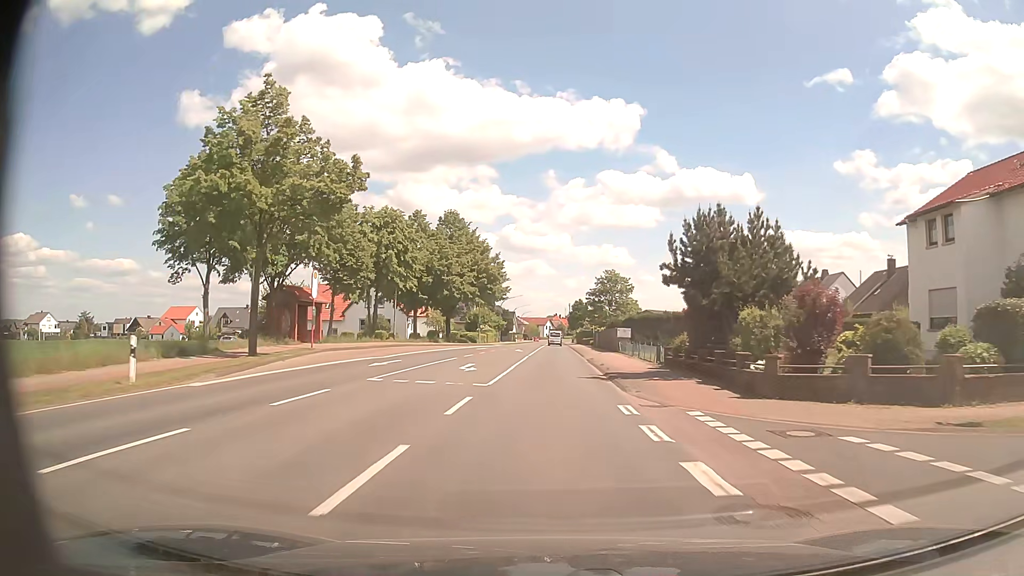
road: primary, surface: asphalt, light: Day
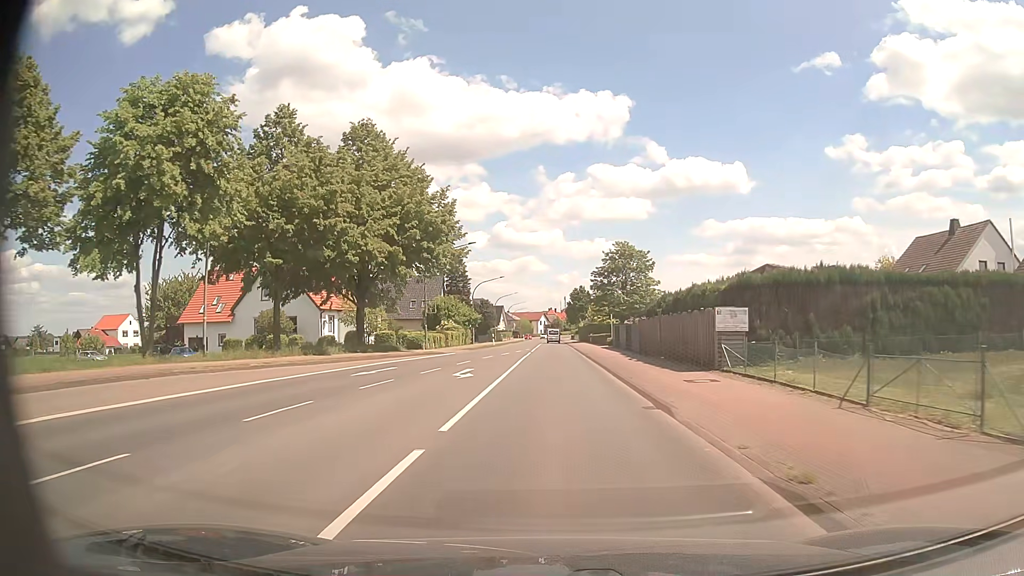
(0.0, +32.3) m; 0°
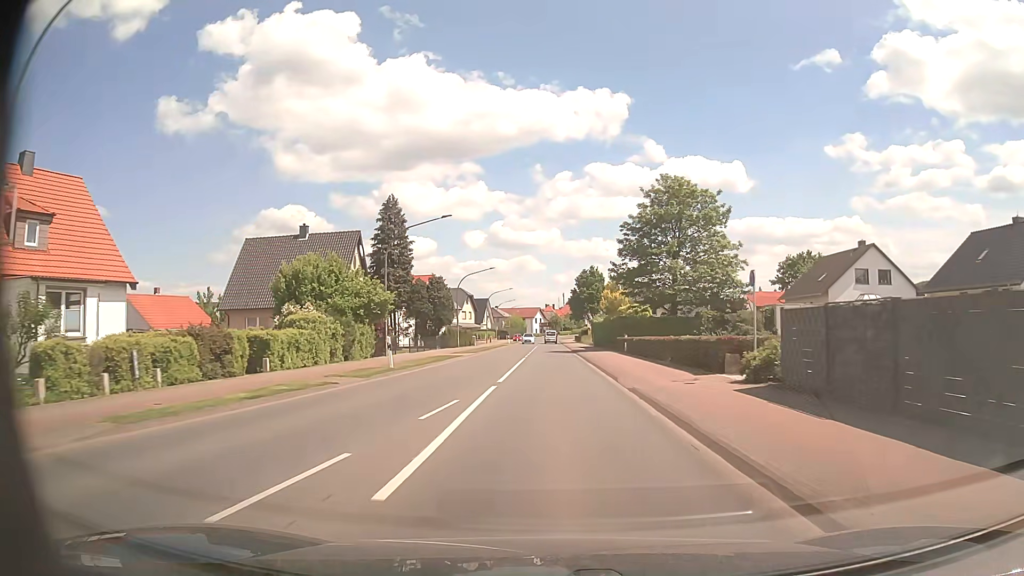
(+0.1, +41.0) m; 0°
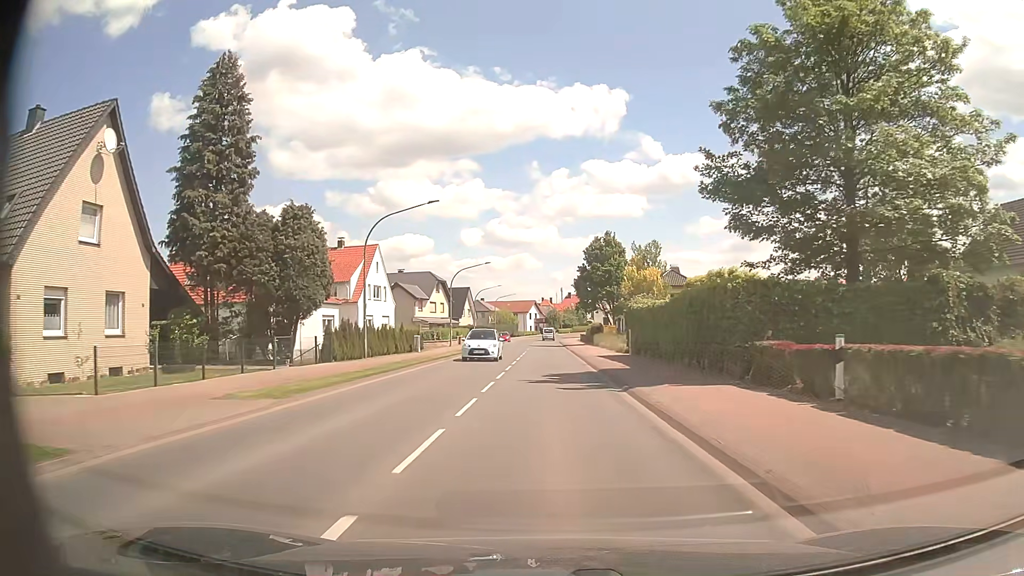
(0.0, +33.0) m; 0°
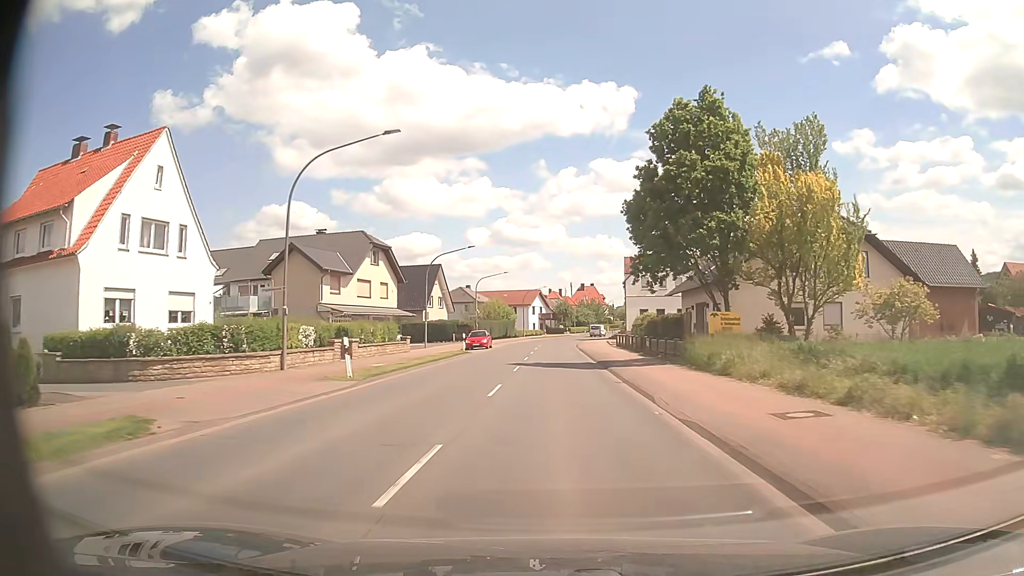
(-0.3, +42.0) m; -1°
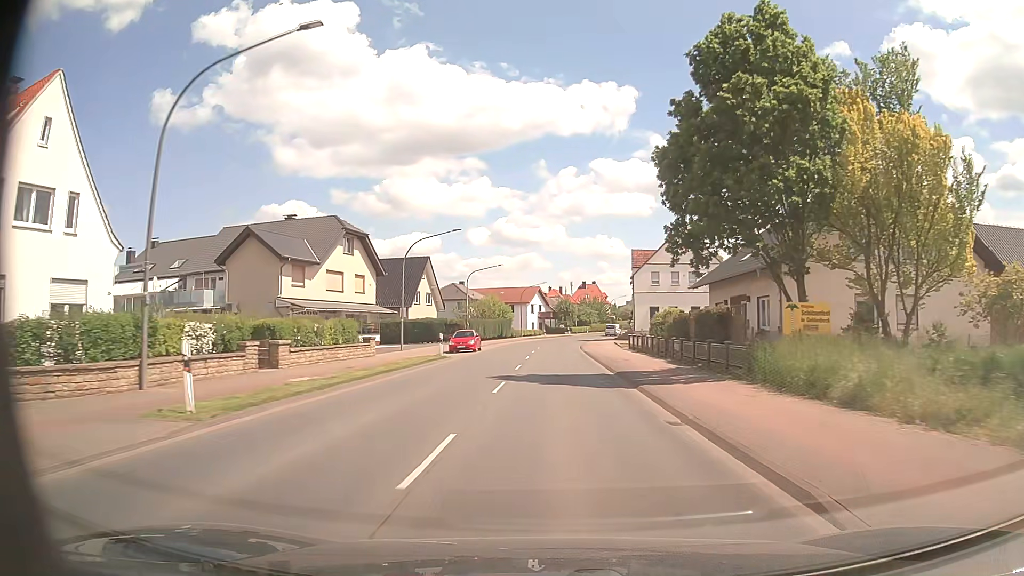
(0.0, +8.5) m; 0°
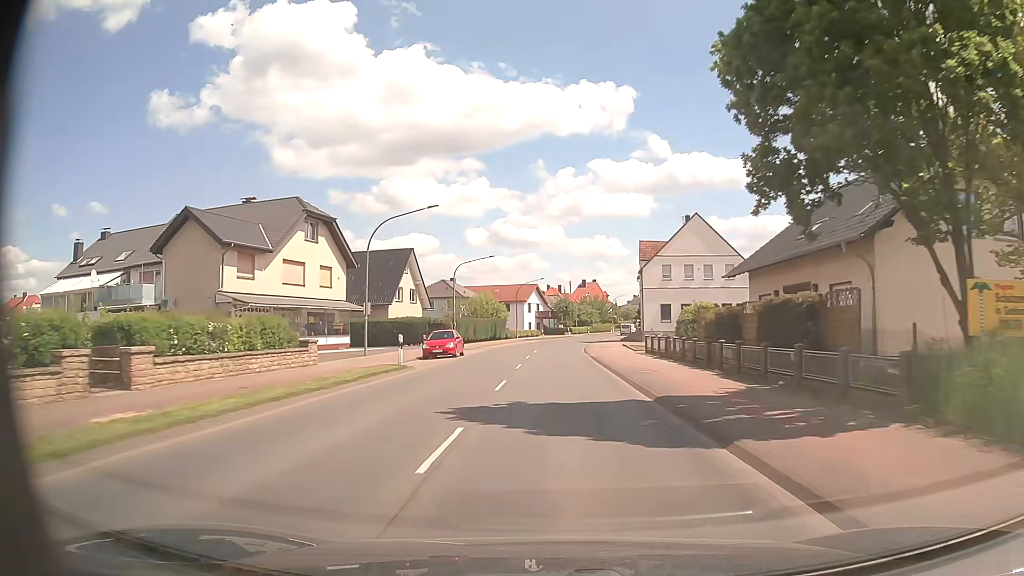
(0.0, +8.5) m; 0°
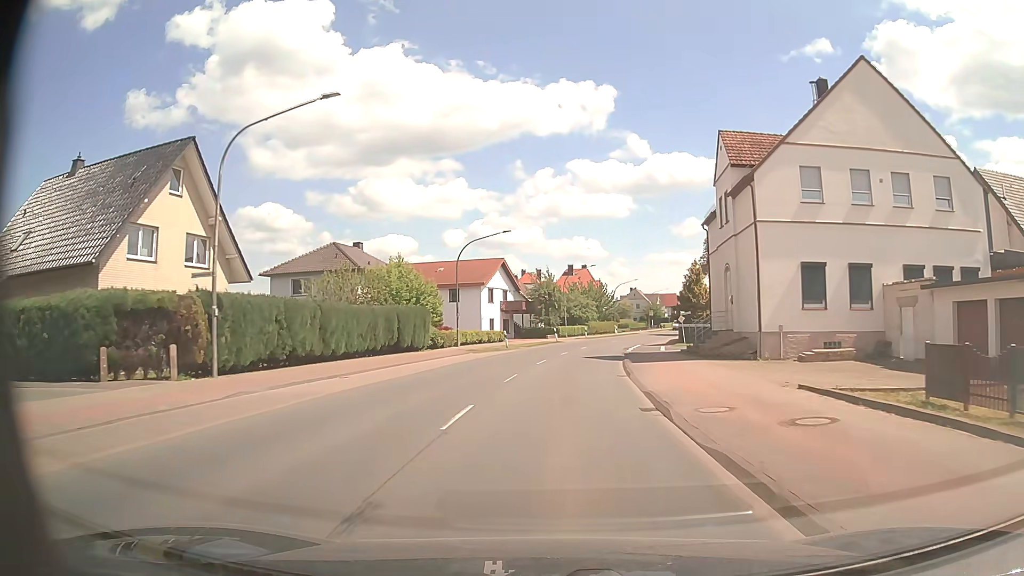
(+0.4, +42.4) m; +2°
(0, +10) (0, +20) (+1, +30) (+3, +40) (+4, +50) (+7, +59) (+9, +69) (+12, +79) (+15, +88) (+18, +98) m
